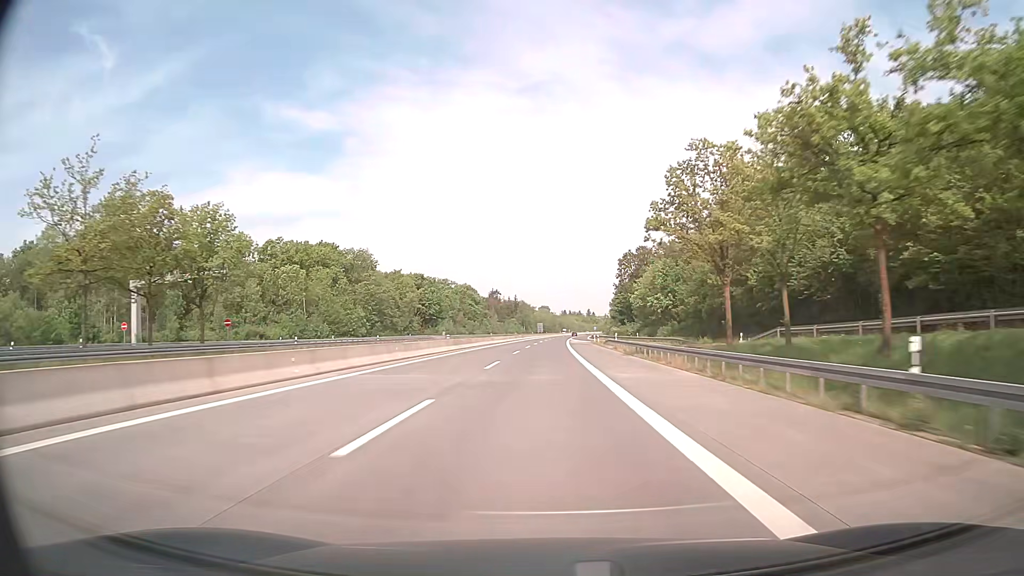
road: motorway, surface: asphalt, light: Day
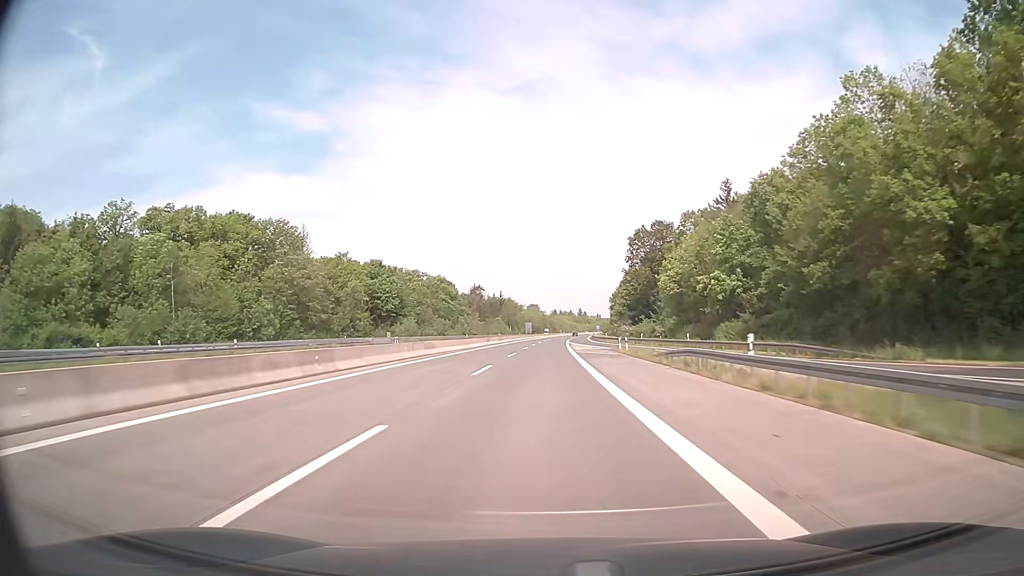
(+0.3, +39.6) m; +1°
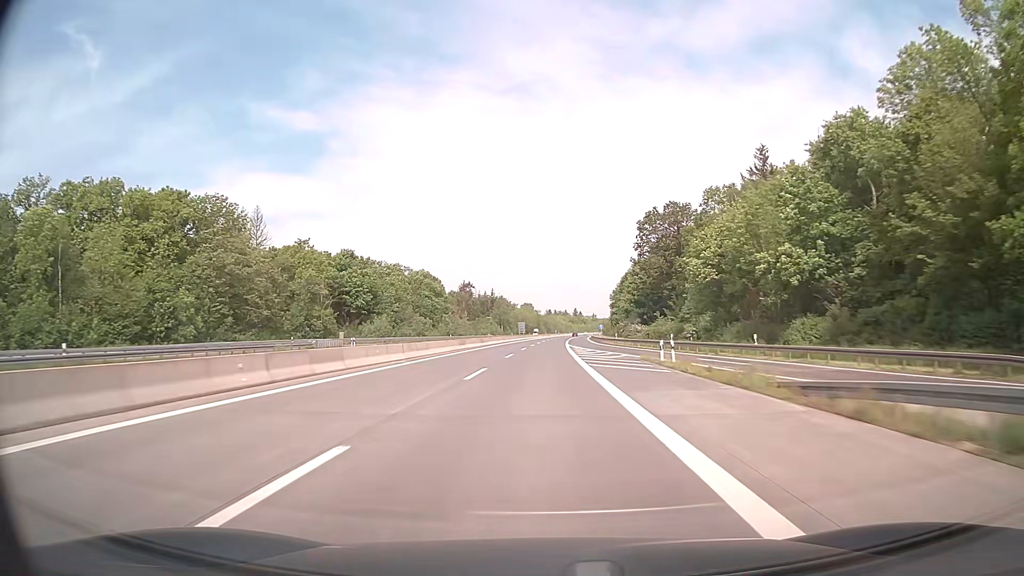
(+0.1, +19.8) m; 0°
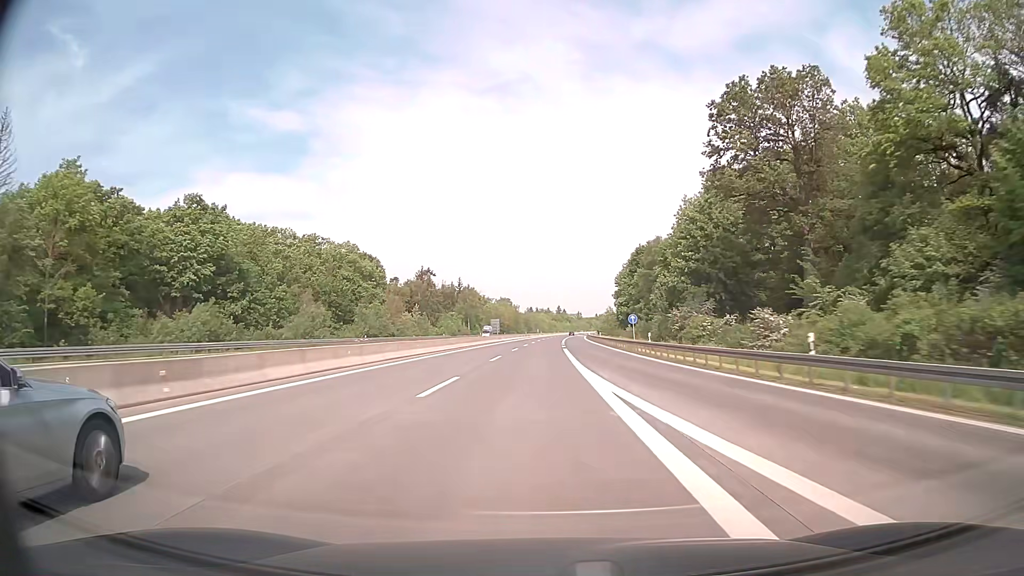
(+0.8, +59.4) m; +2°
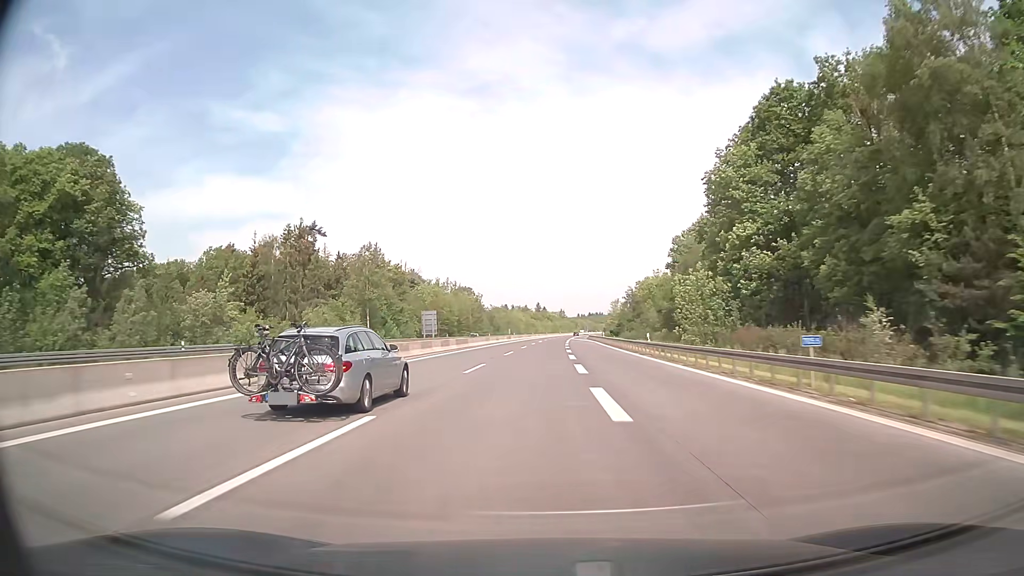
(+1.7, +99.0) m; +2°
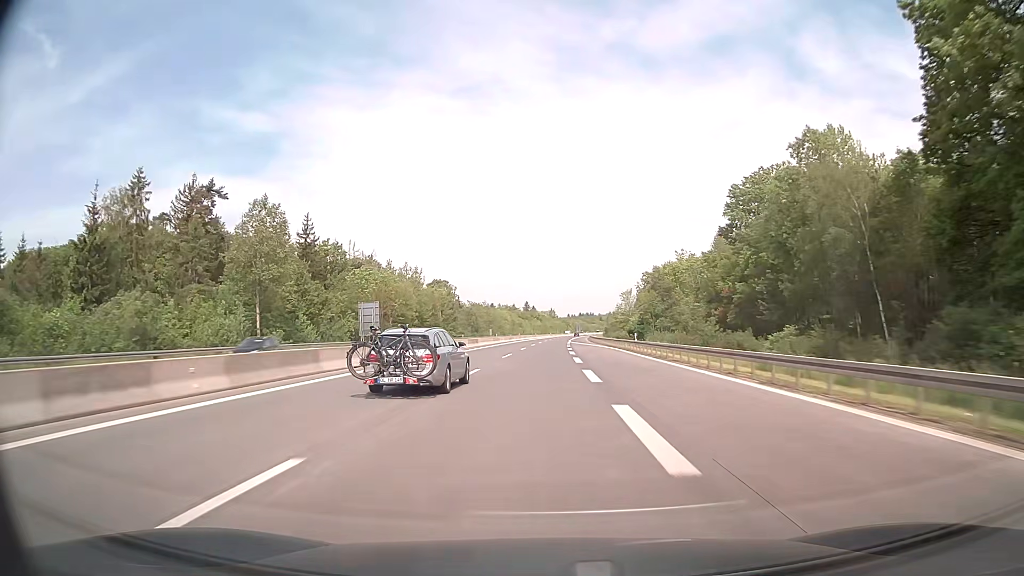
(+0.3, +39.6) m; +1°
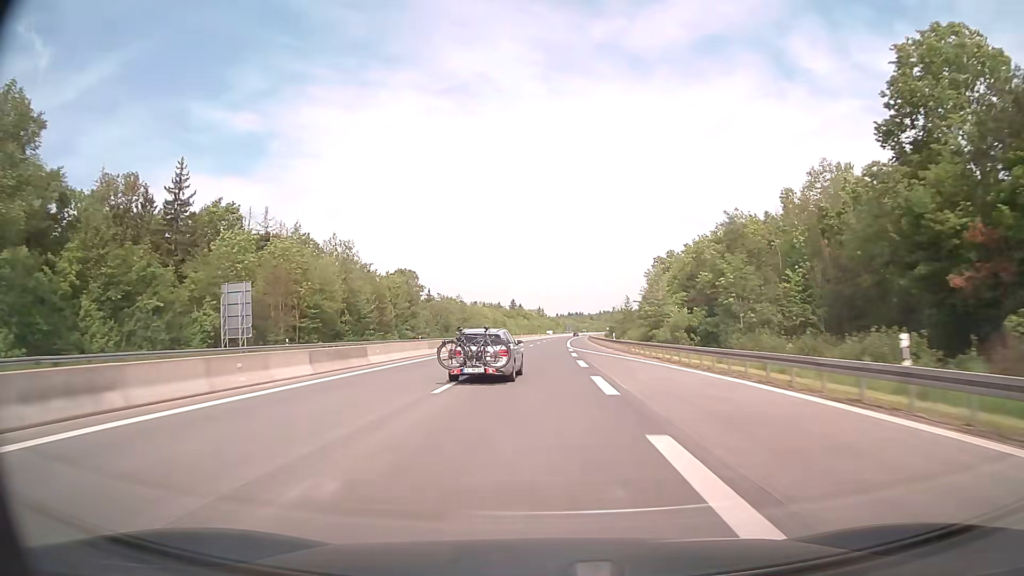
(+0.4, +39.6) m; +1°
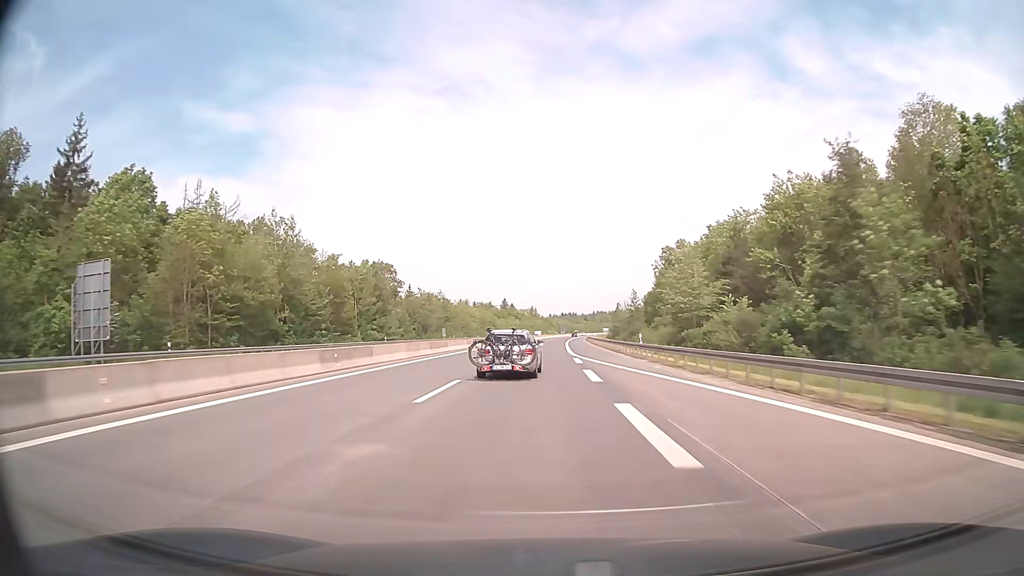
(+0.1, +19.8) m; +1°
(0, +10) (0, +20) (0, +30) (0, +40) (+1, +50) (+1, +60) (+1, +70) (+1, +80) (+2, +90) (+2, +100) m
